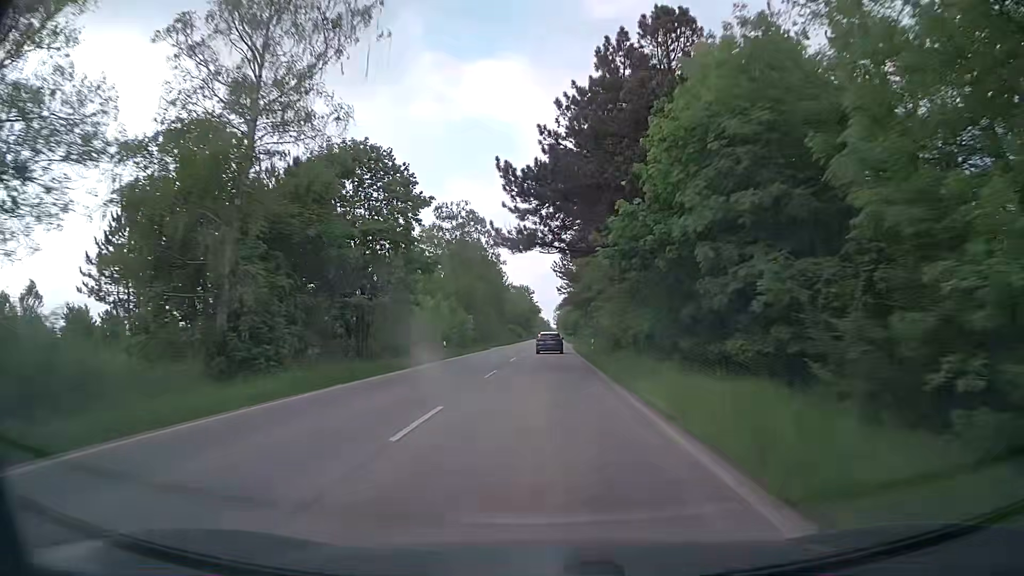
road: secondary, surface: asphalt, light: Day
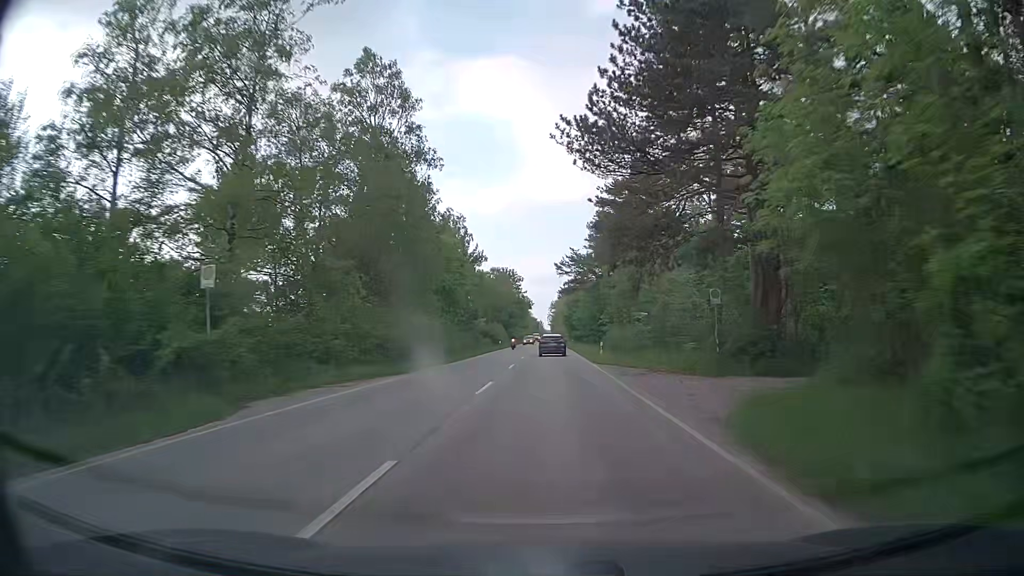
(+0.3, +53.2) m; +1°
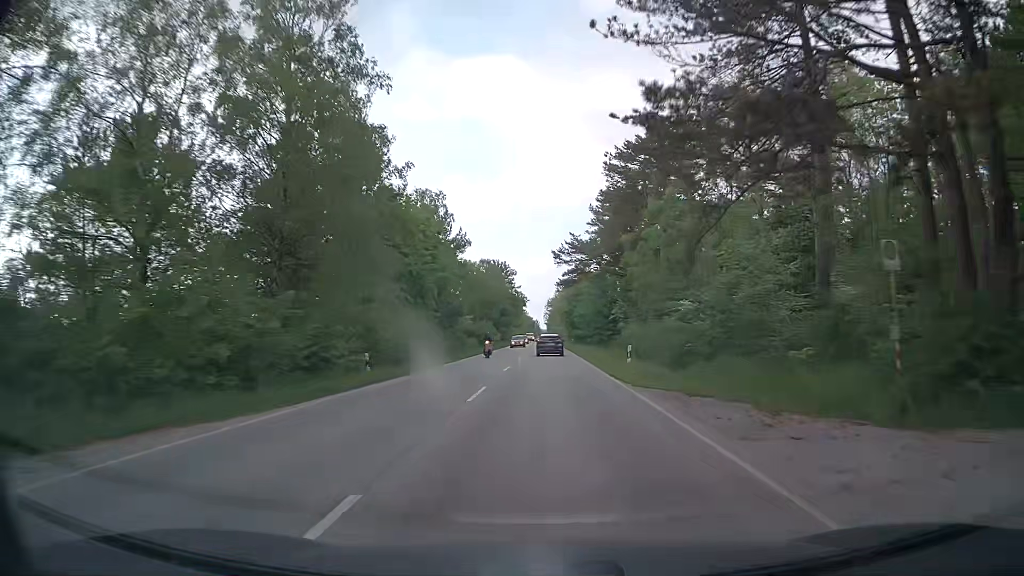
(+0.1, +13.4) m; +1°
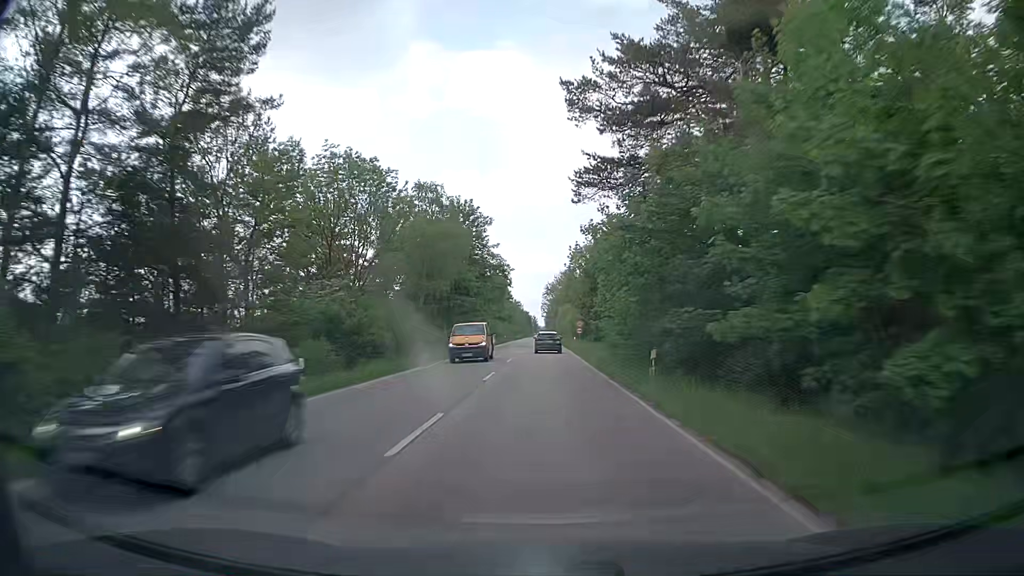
(+0.1, +54.5) m; 0°
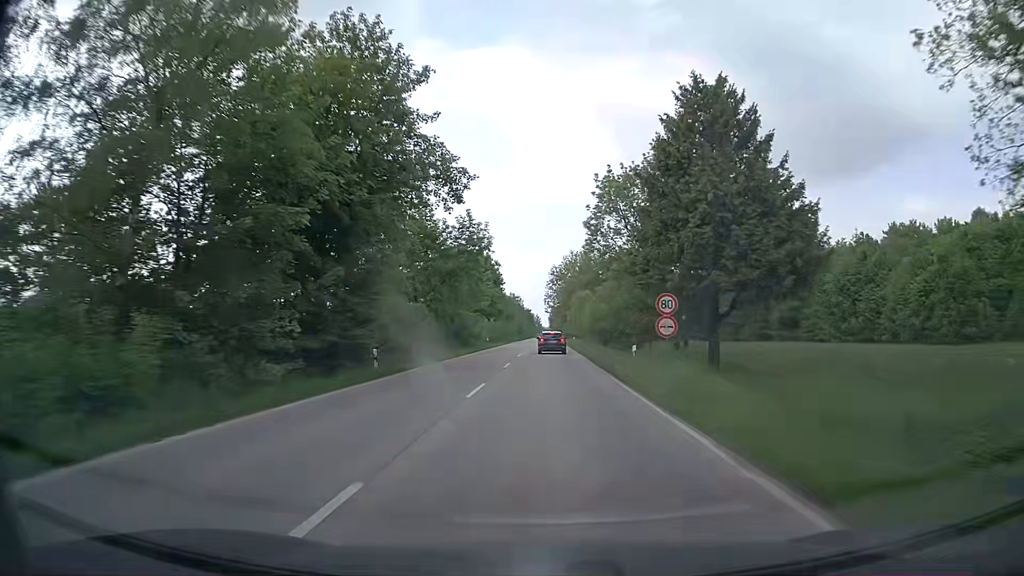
(-0.3, +41.2) m; 0°
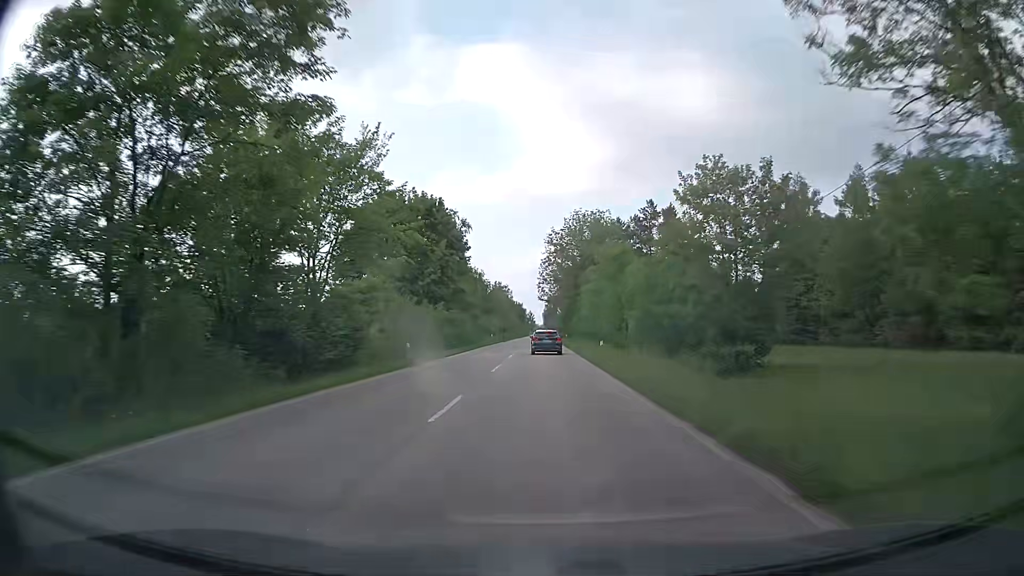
(-0.1, +39.6) m; 0°
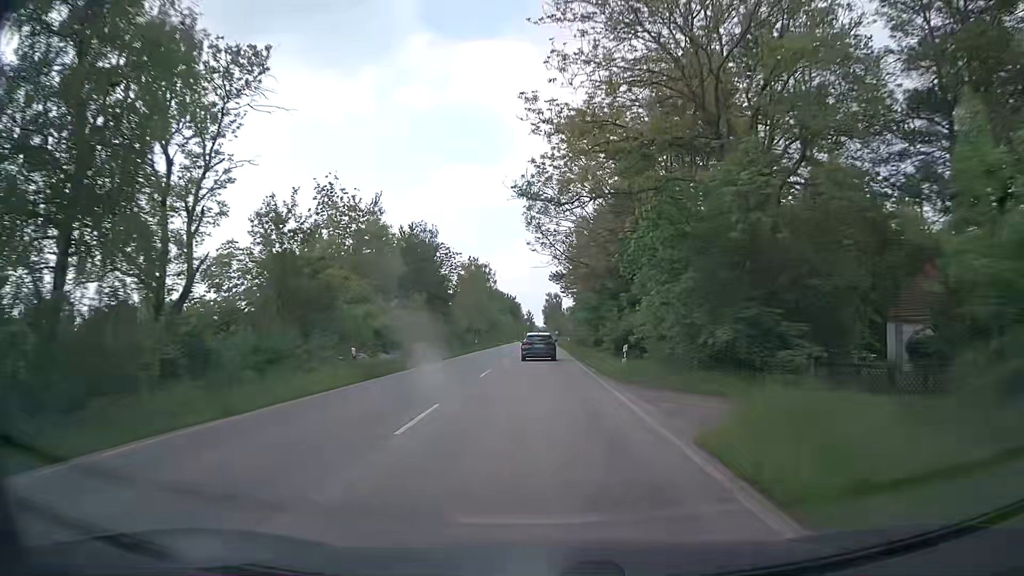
(+0.3, +60.6) m; 0°
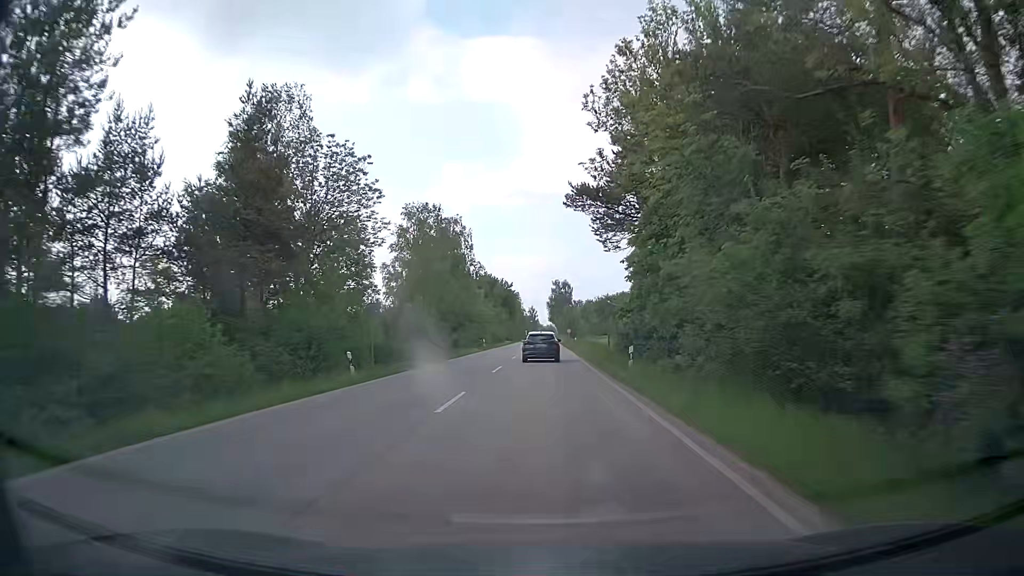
(-0.1, +45.2) m; 0°
(0, +10) (0, +20) (0, +30) (0, +40) (0, +50) (0, +60) (0, +70) (0, +80) (0, +90) (0, +100) m
